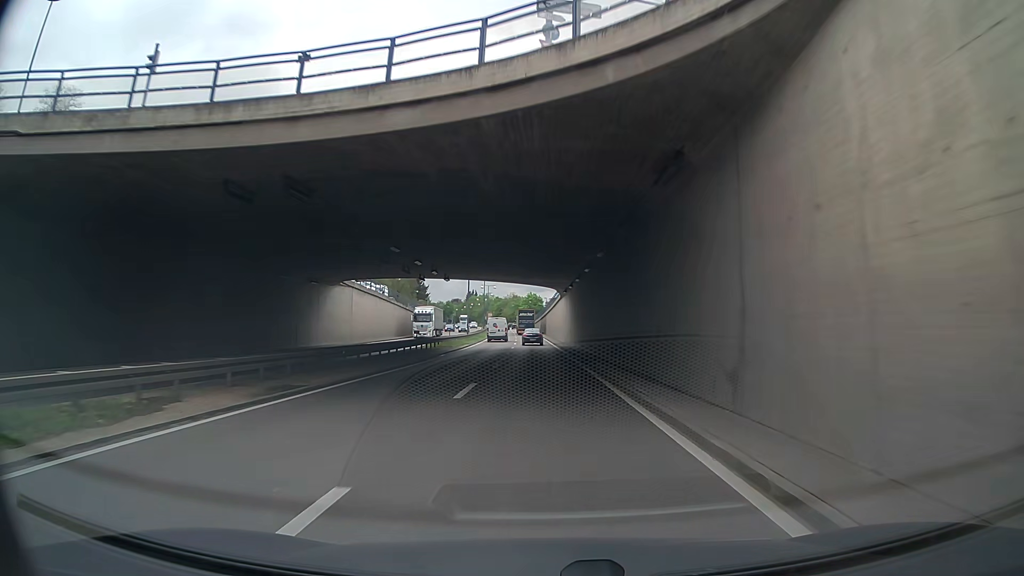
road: trunk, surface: asphalt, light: Day
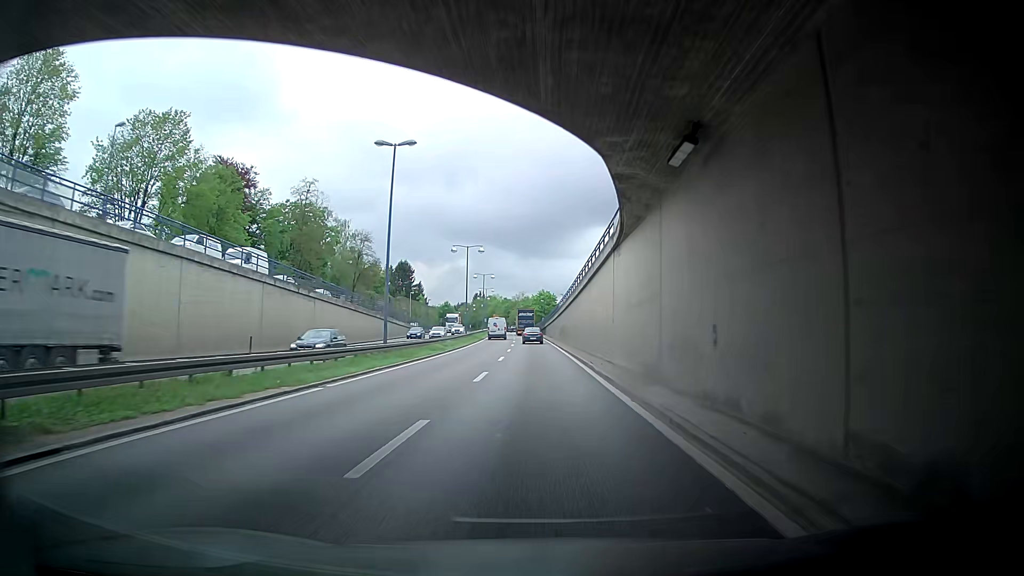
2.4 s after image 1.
(-0.6, +43.9) m; -1°
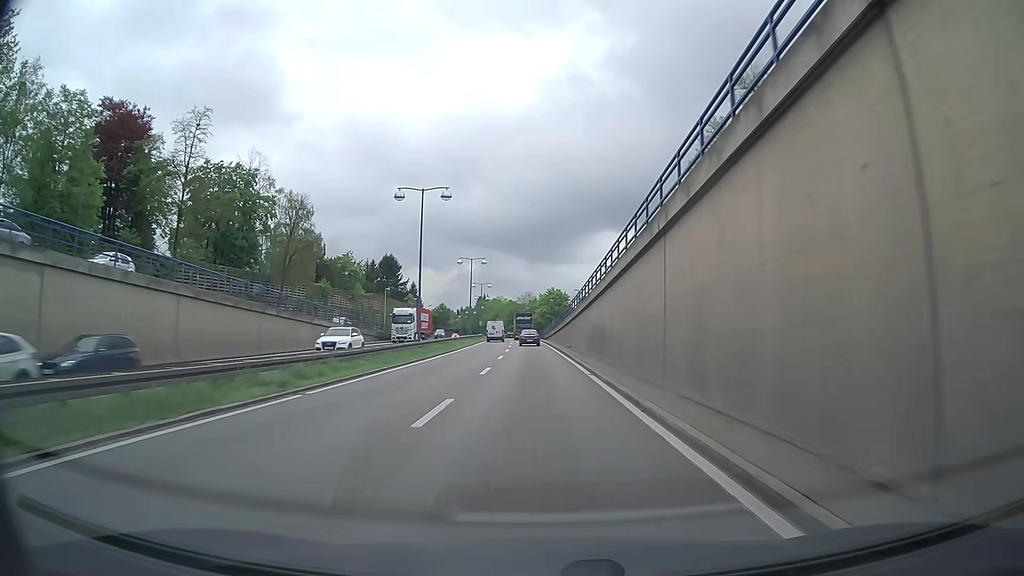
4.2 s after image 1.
(-0.4, +32.7) m; -1°
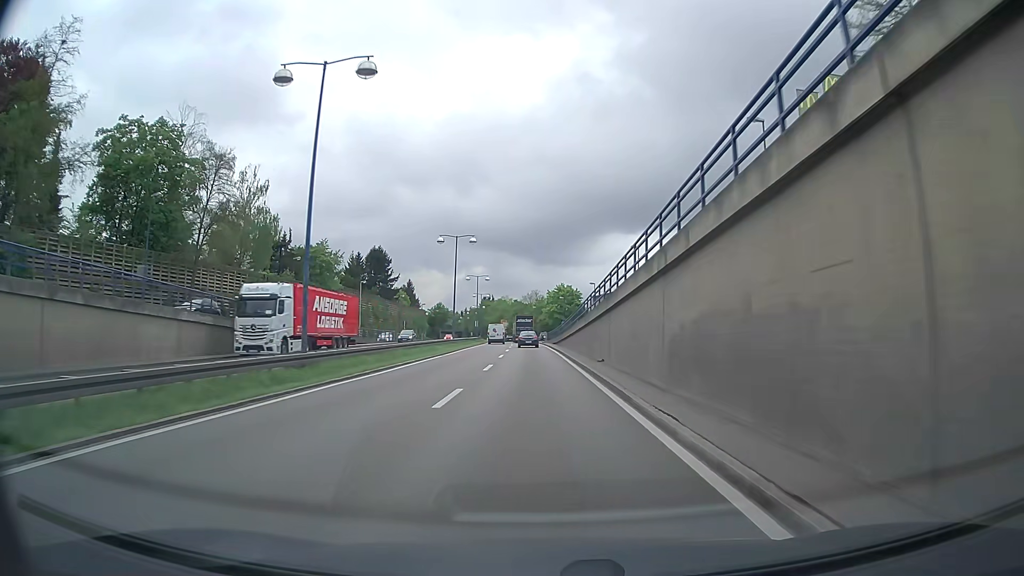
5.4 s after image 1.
(-0.1, +21.7) m; -1°
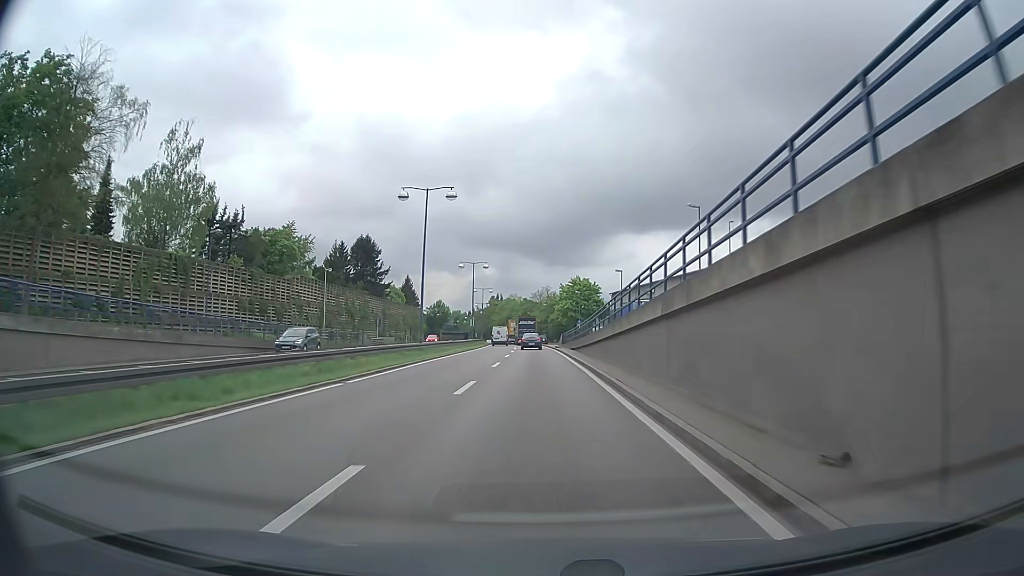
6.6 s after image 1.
(-0.2, +21.7) m; -1°
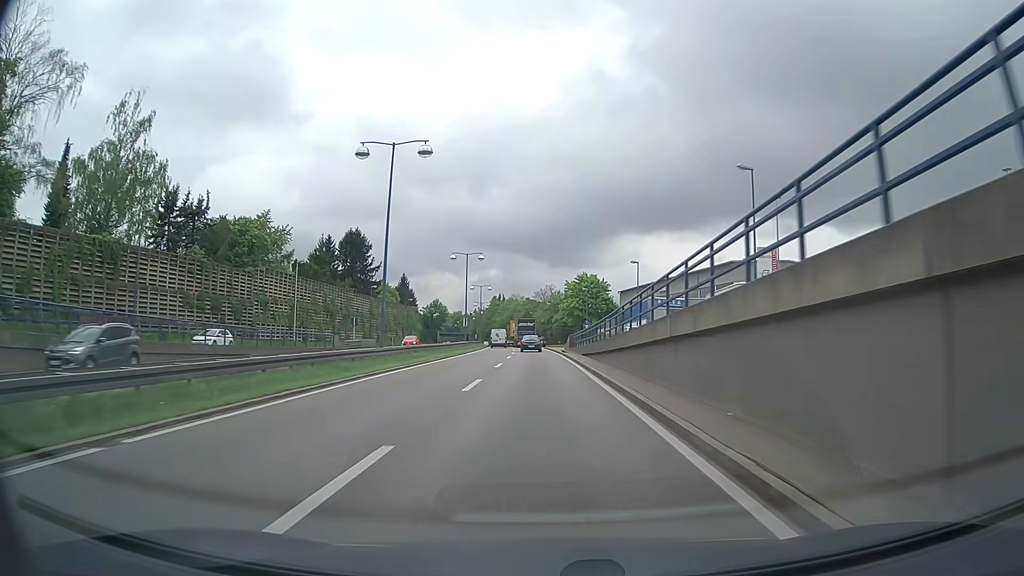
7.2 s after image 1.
(0.0, +10.8) m; 0°
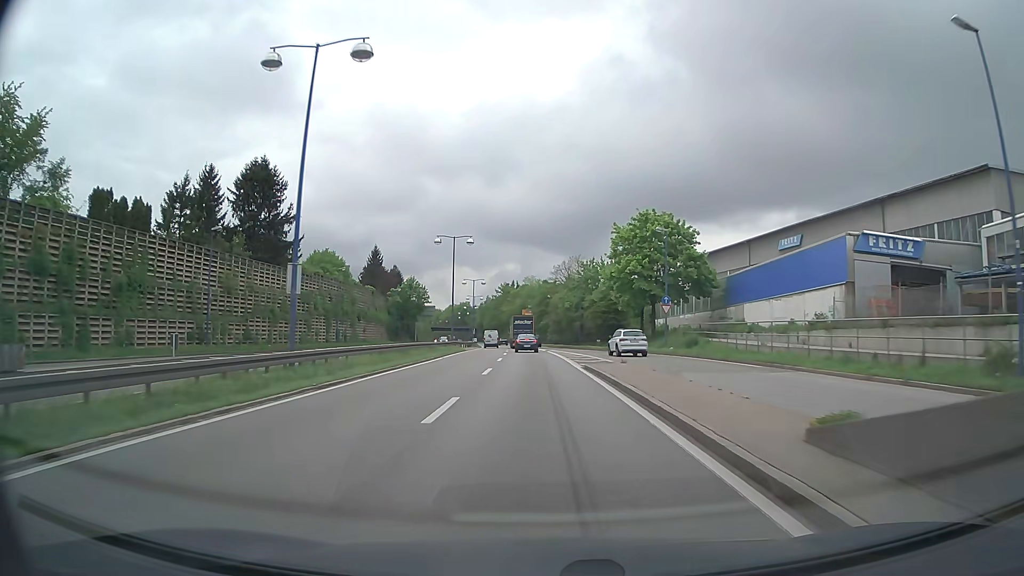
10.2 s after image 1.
(-0.7, +54.4) m; -2°
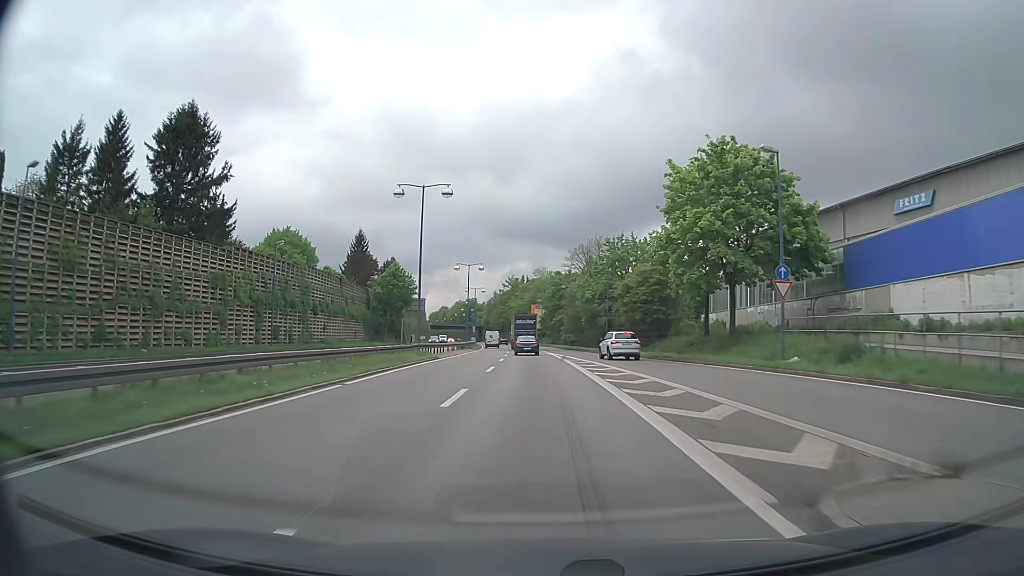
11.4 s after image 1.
(-0.2, +21.8) m; -1°
(0, +10) (0, +20) (0, +30) (-1, +40) (-1, +50) (-1, +60) (-2, +70) (-3, +80) (-3, +90) (-4, +100) m
